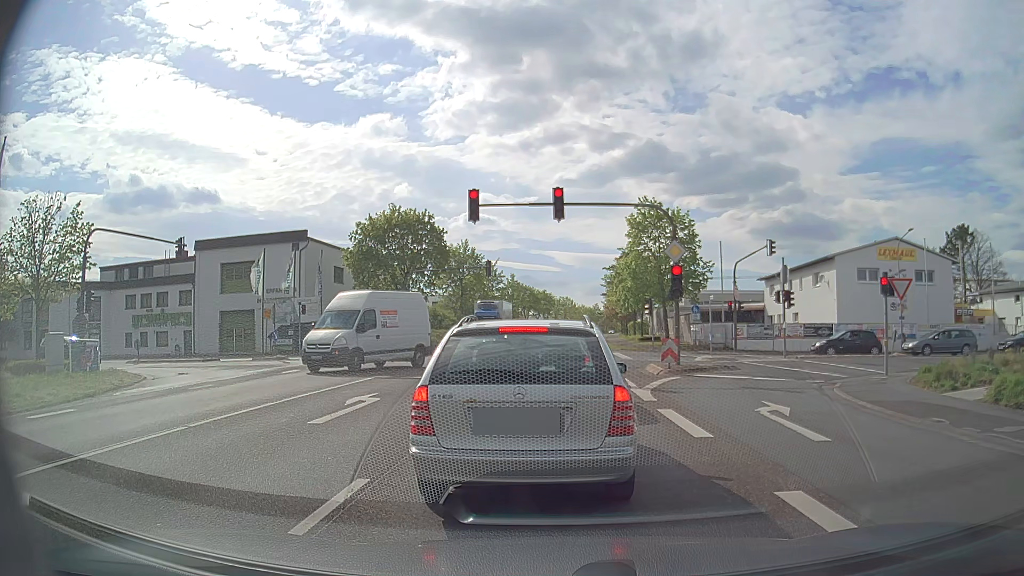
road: primary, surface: asphalt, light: Day
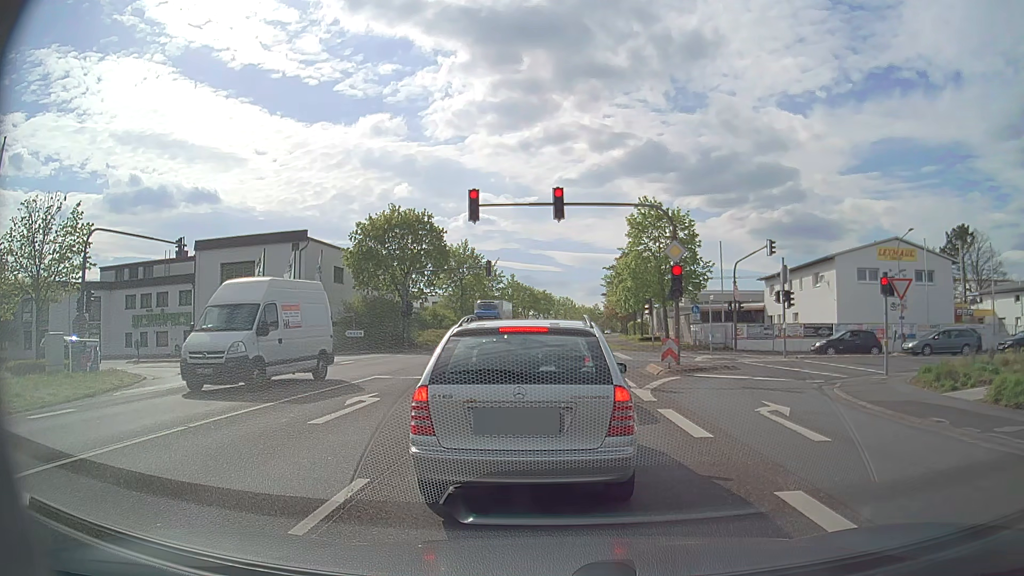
(0.0, 0.0) m; 0°
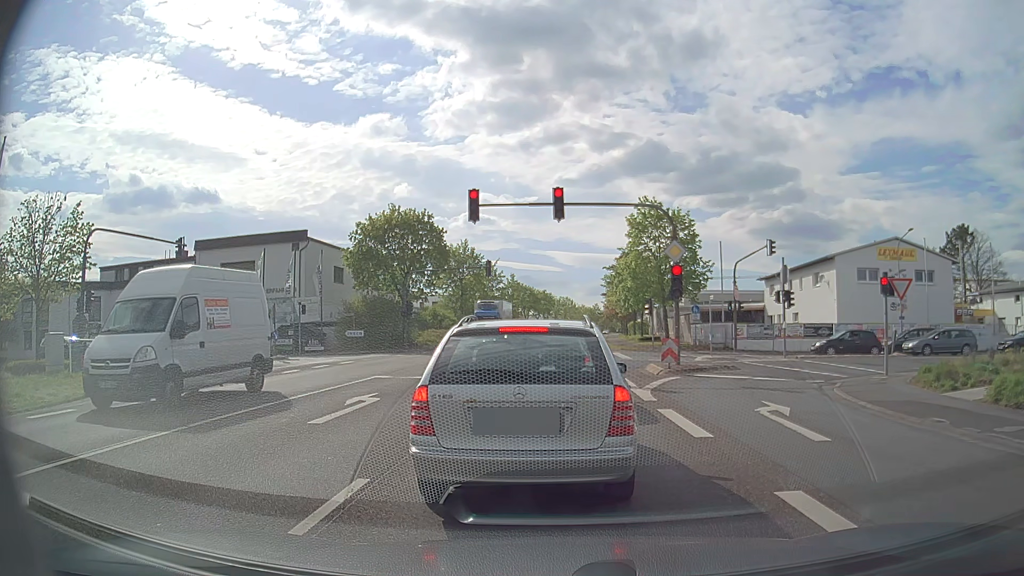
(0.0, 0.0) m; 0°
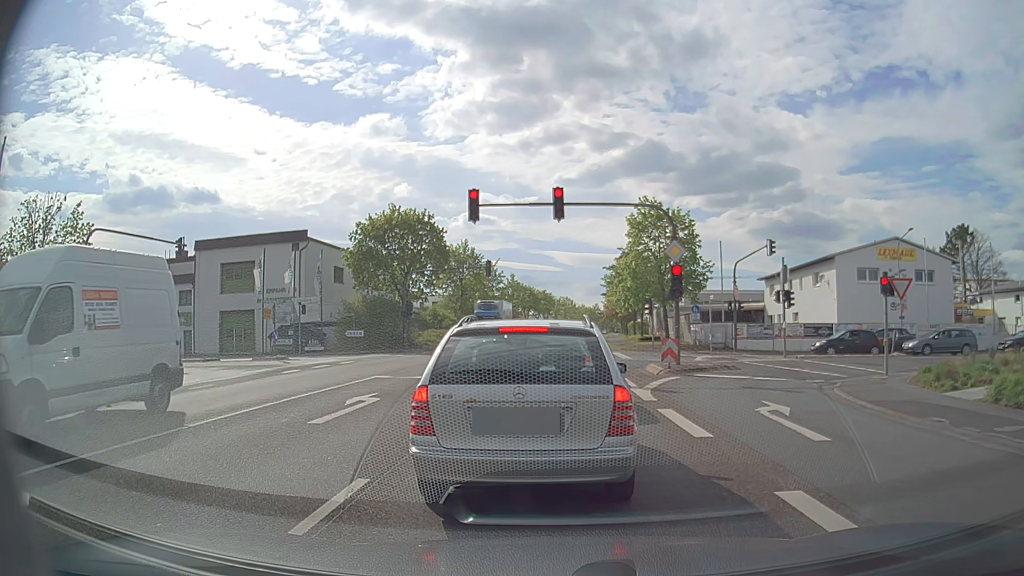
(0.0, 0.0) m; 0°
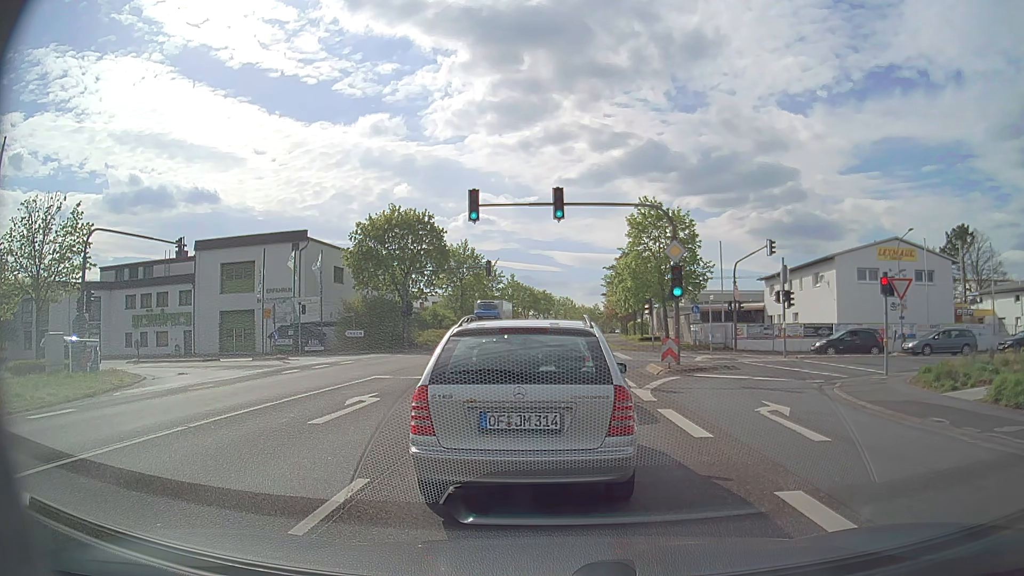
(0.0, 0.0) m; 0°
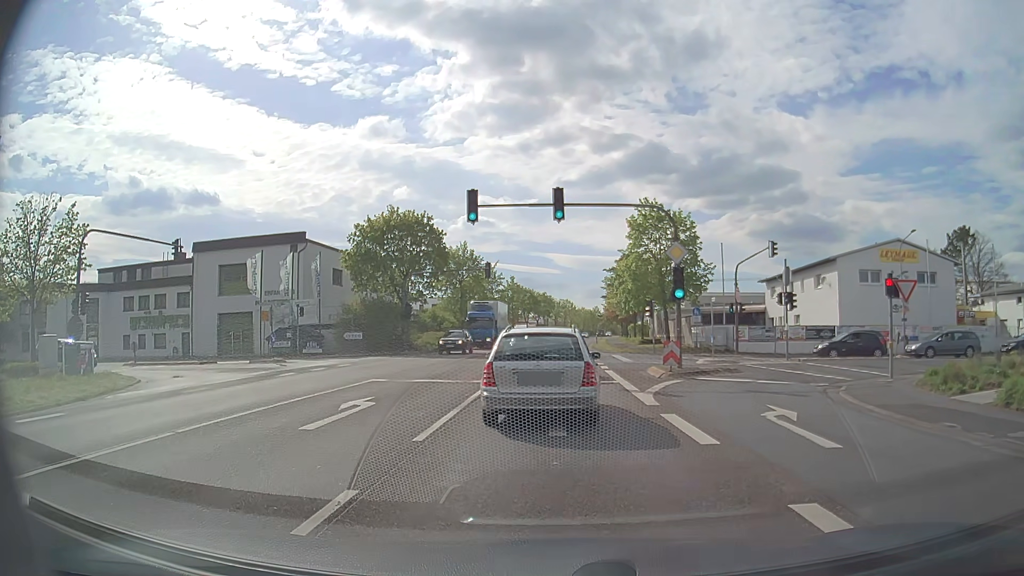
(0.0, +0.4) m; 0°
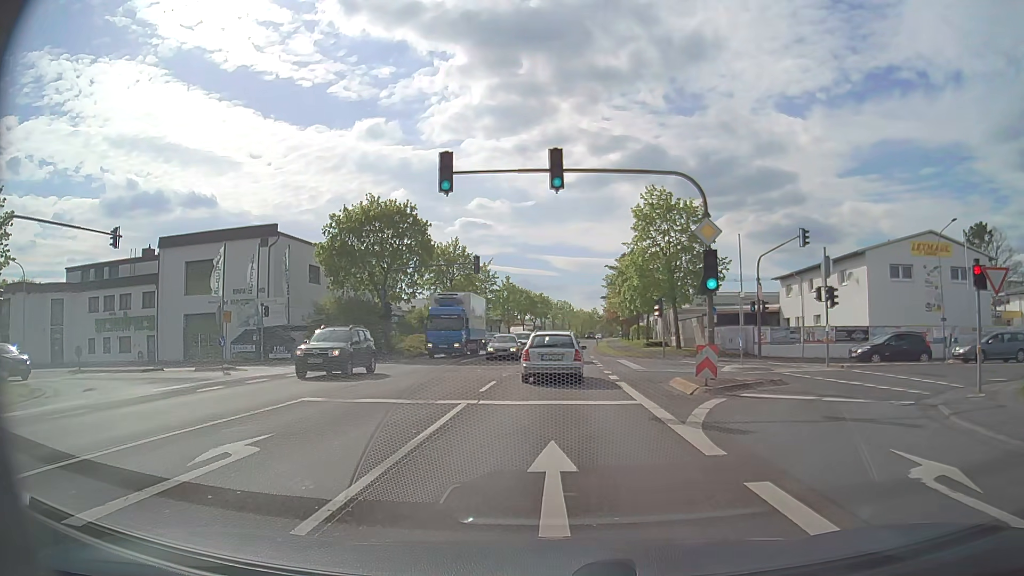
(+0.1, +5.6) m; +1°
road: unclassified
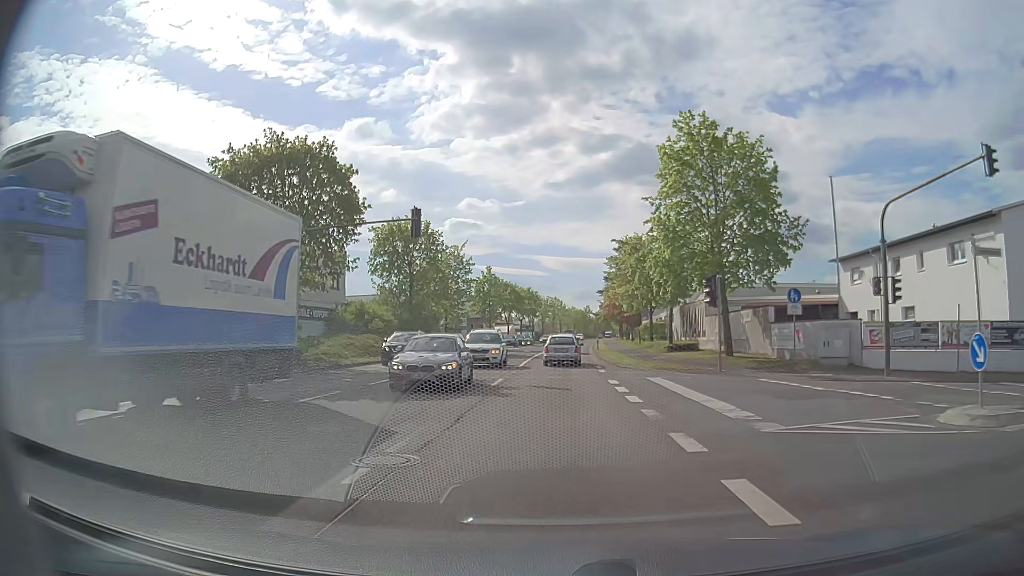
(0.0, +16.4) m; 0°
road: primary
(0, +10) (0, +20) (0, +30) (0, +40) (+1, +50) (+1, +60) (+2, +70) (+2, +80) (+3, +90) (+3, +100) m
